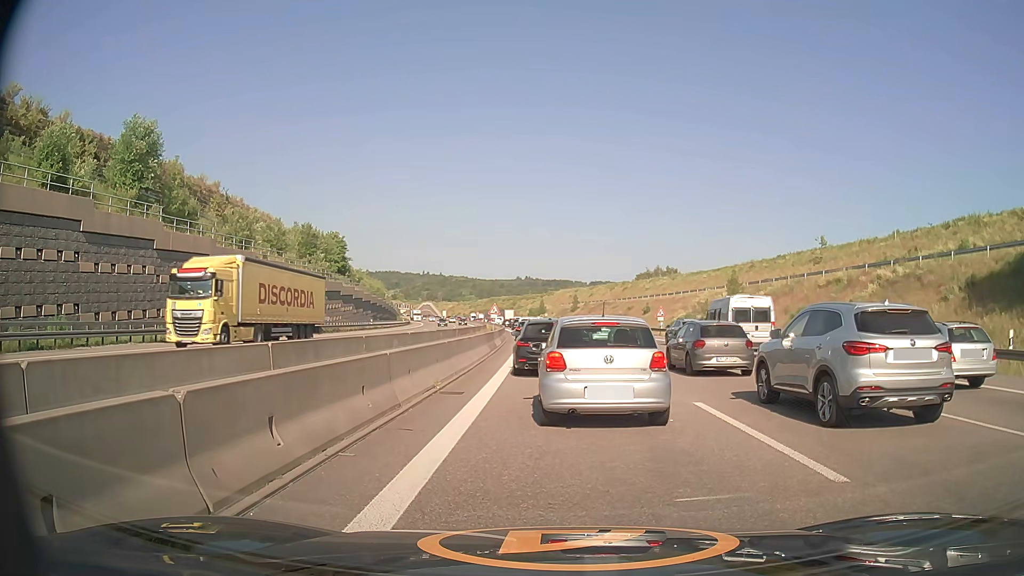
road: motorway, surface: asphalt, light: Day
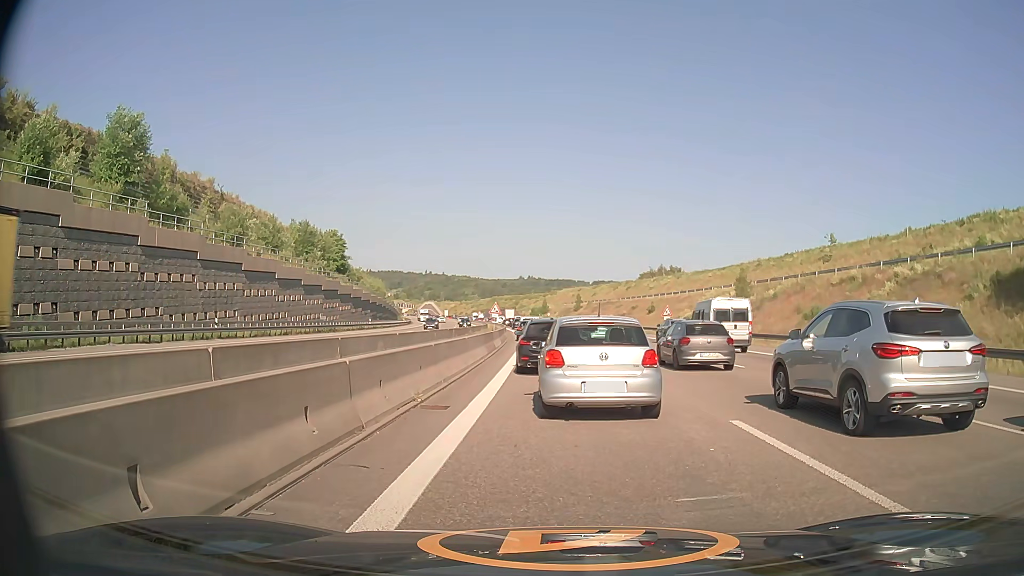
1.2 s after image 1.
(0.0, +2.2) m; 0°
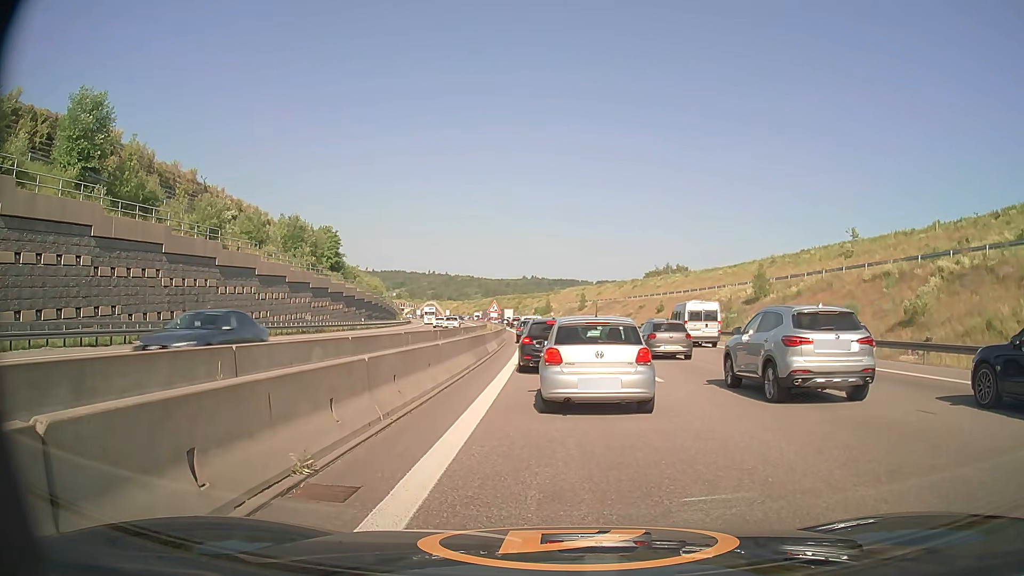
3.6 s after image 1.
(0.0, +5.4) m; 0°
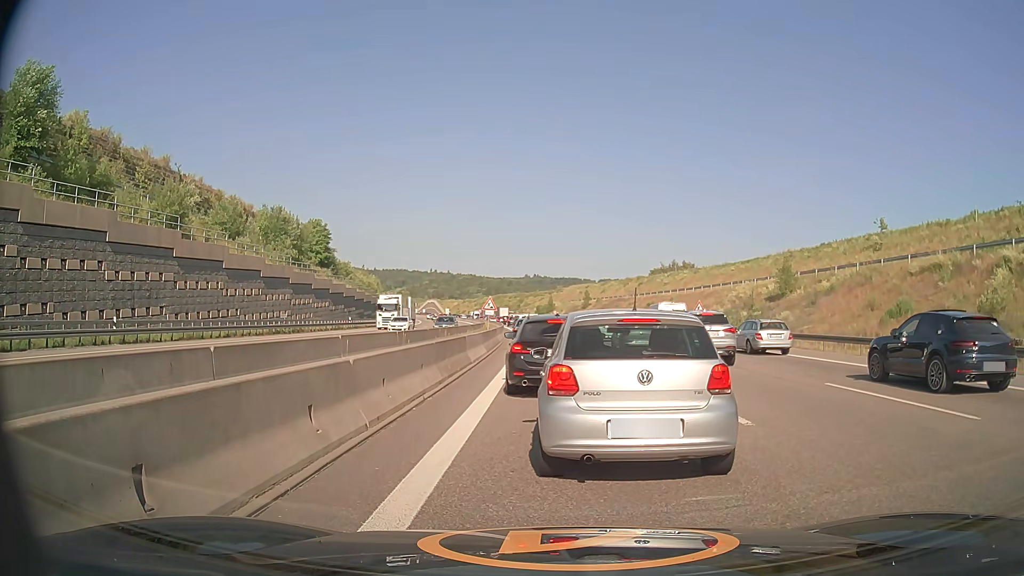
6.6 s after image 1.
(0.0, +6.6) m; -2°
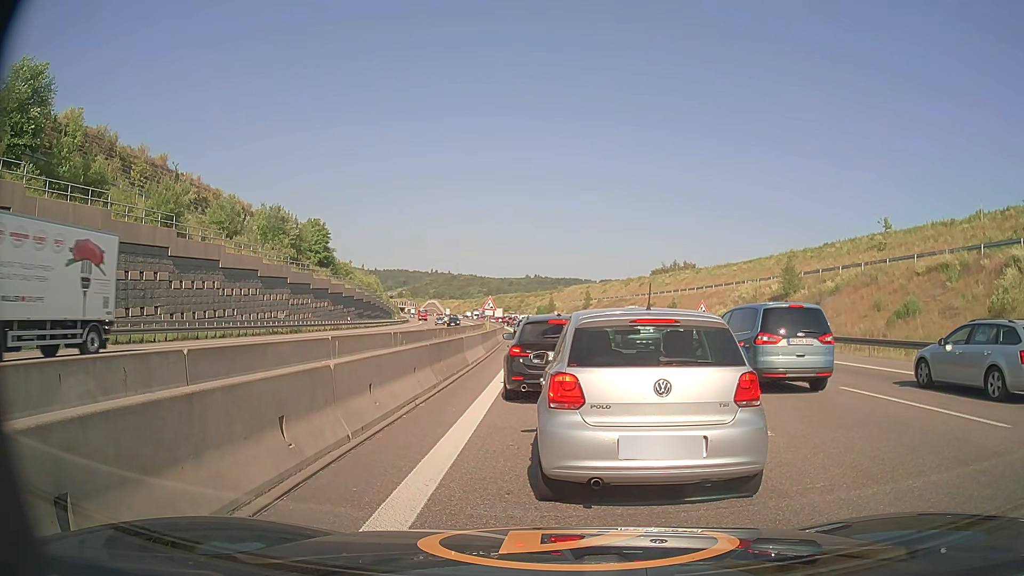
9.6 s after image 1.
(0.0, +0.8) m; 0°
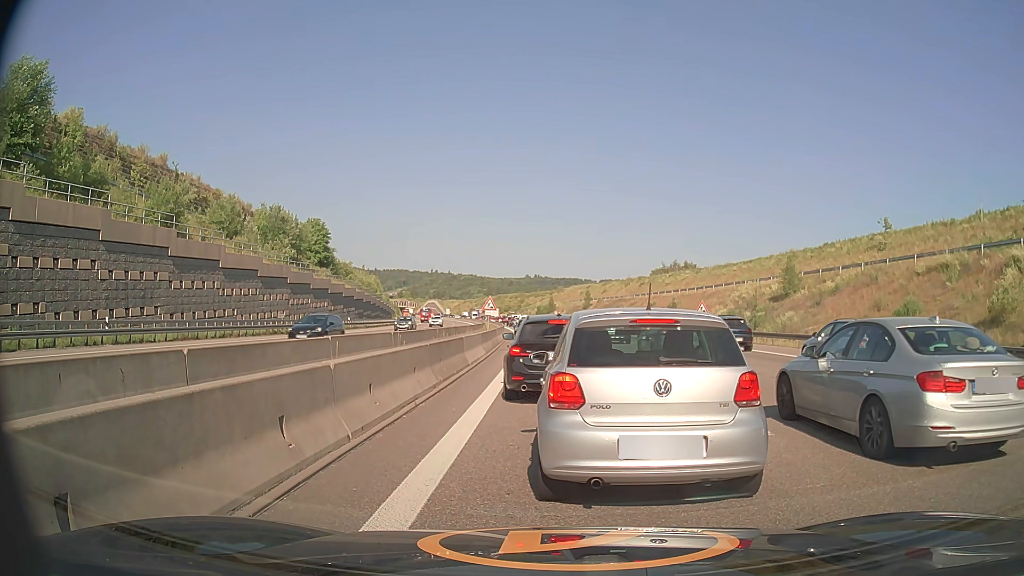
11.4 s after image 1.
(0.0, 0.0) m; 0°
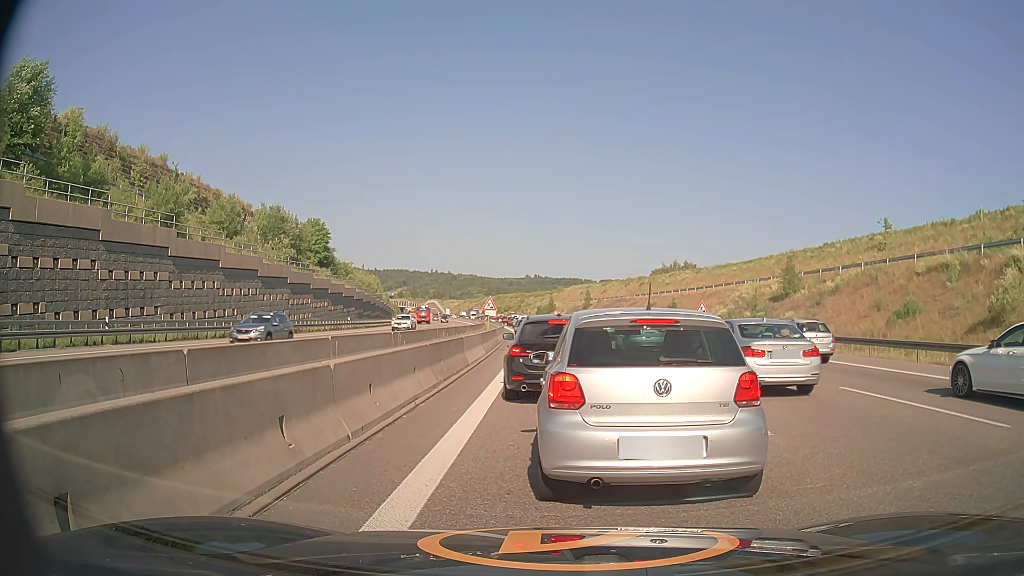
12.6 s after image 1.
(0.0, 0.0) m; 0°
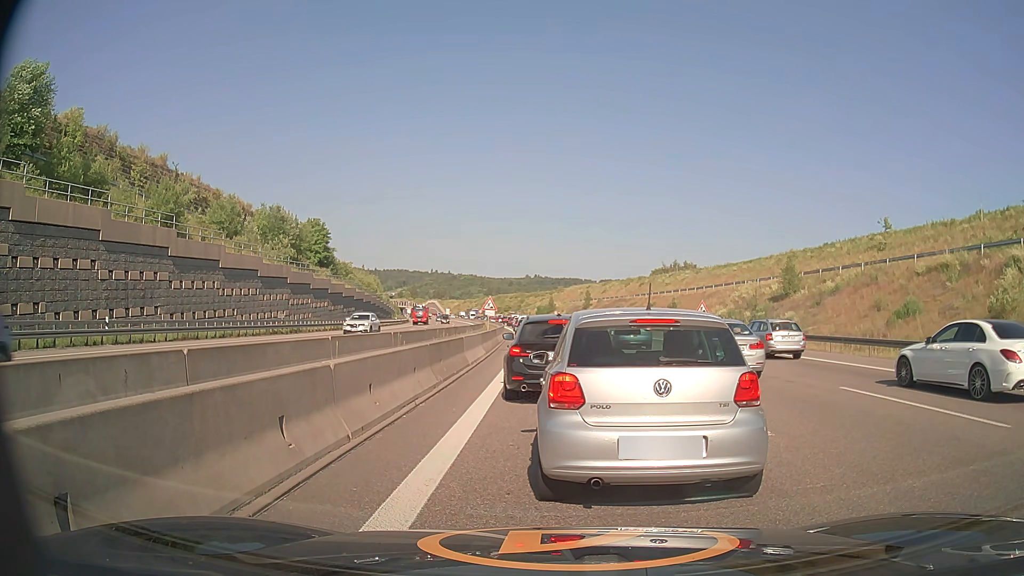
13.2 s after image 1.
(0.0, 0.0) m; 0°
(0, +10) (0, +20) (0, +30) (0, +40) (0, +50) (0, +60) (-1, +70) (-1, +80) (-2, +90) (-3, +100) m
